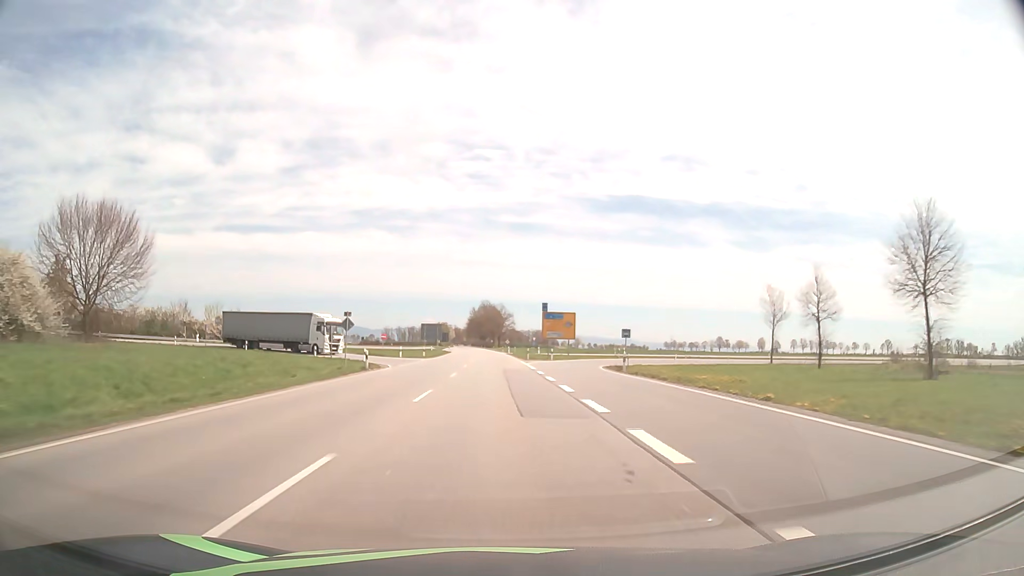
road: primary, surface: asphalt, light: Day
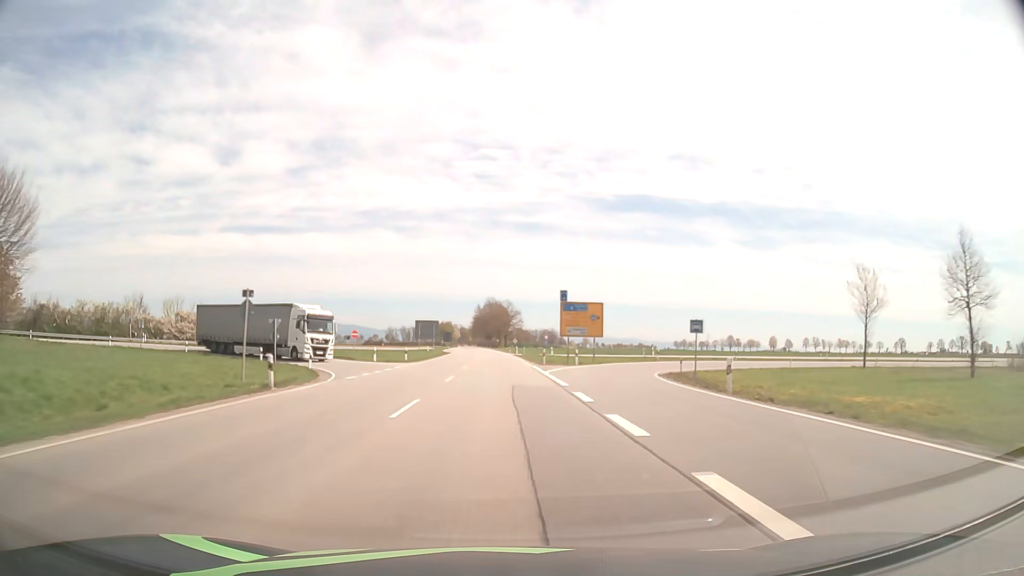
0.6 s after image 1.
(-0.1, +15.8) m; 0°
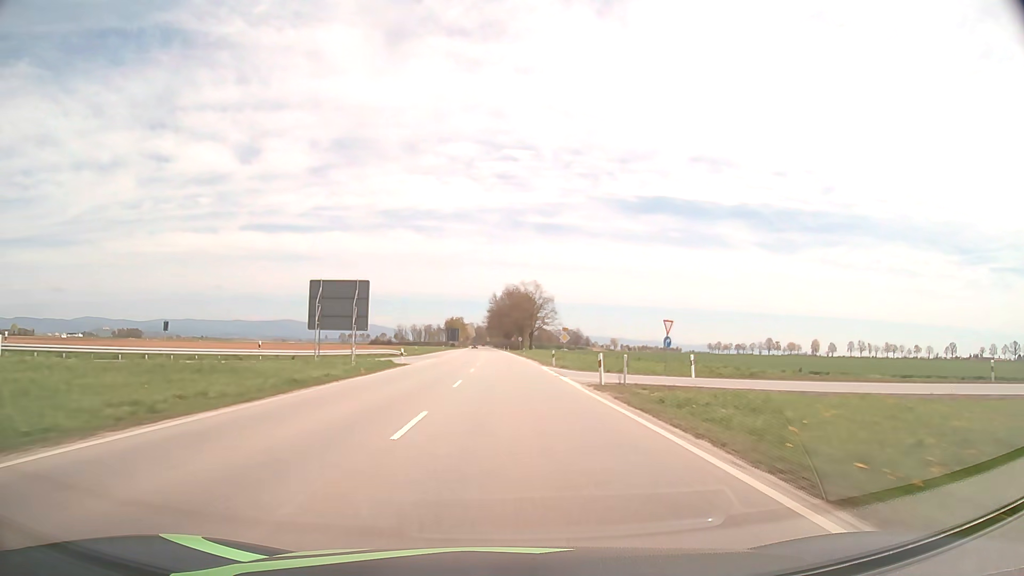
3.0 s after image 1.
(-1.2, +62.9) m; -2°
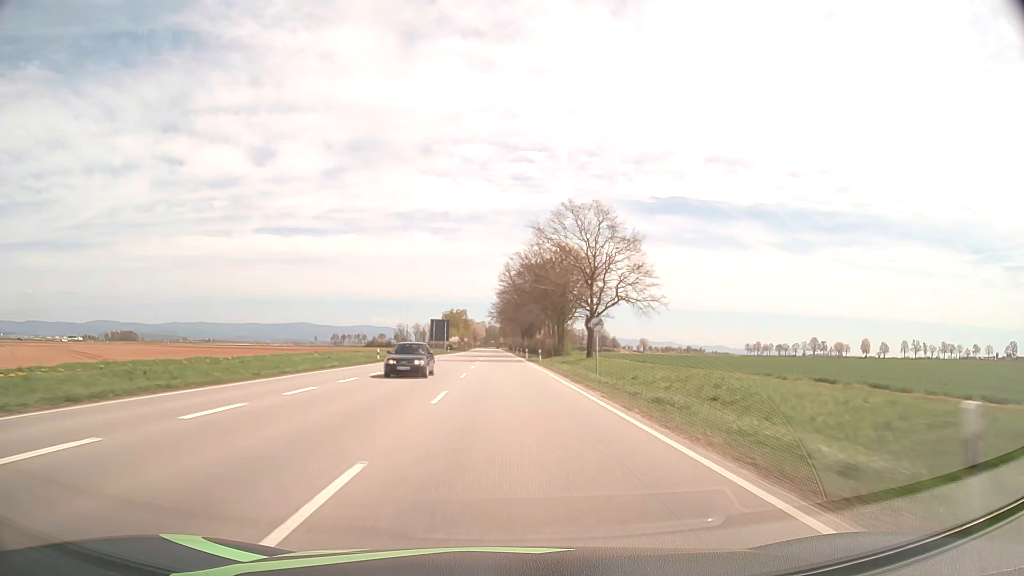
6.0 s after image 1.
(-0.8, +78.5) m; -1°
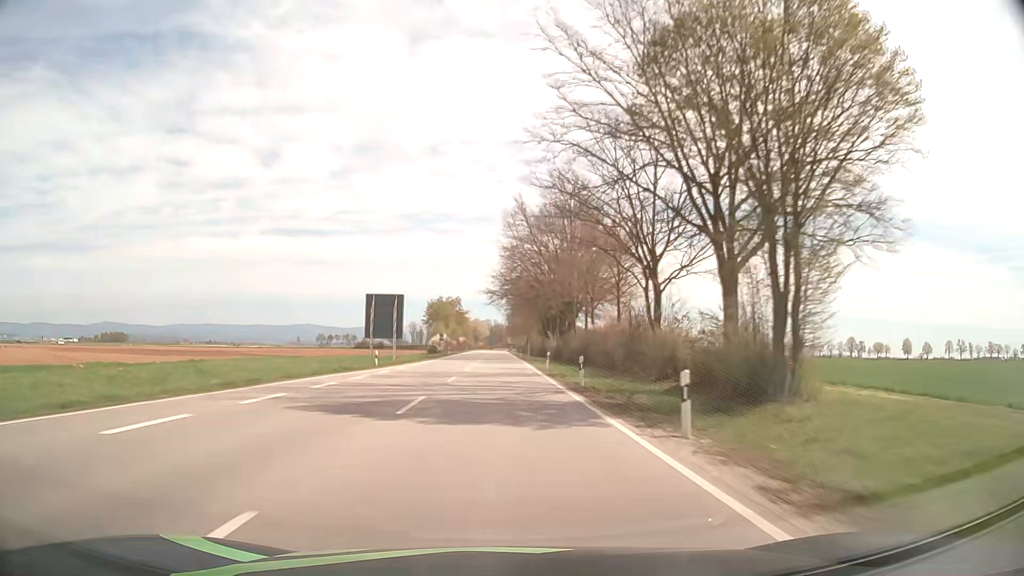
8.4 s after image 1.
(-0.3, +62.6) m; -1°
(0, +10) (0, +20) (0, +30) (0, +40) (0, +50) (0, +60) (0, +70) (-1, +80) (-1, +90) (-1, +100) m
